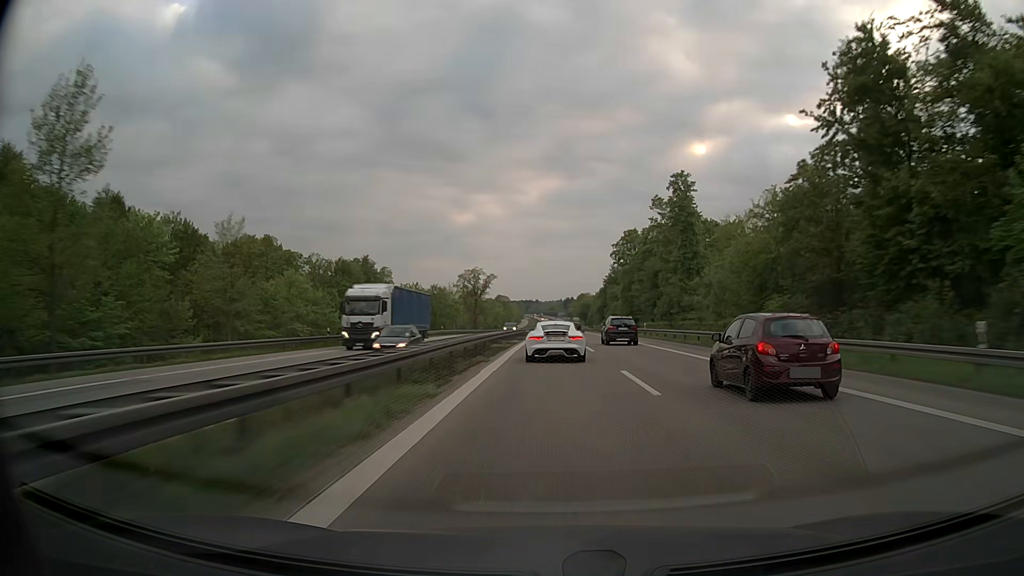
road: motorway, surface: asphalt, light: Day
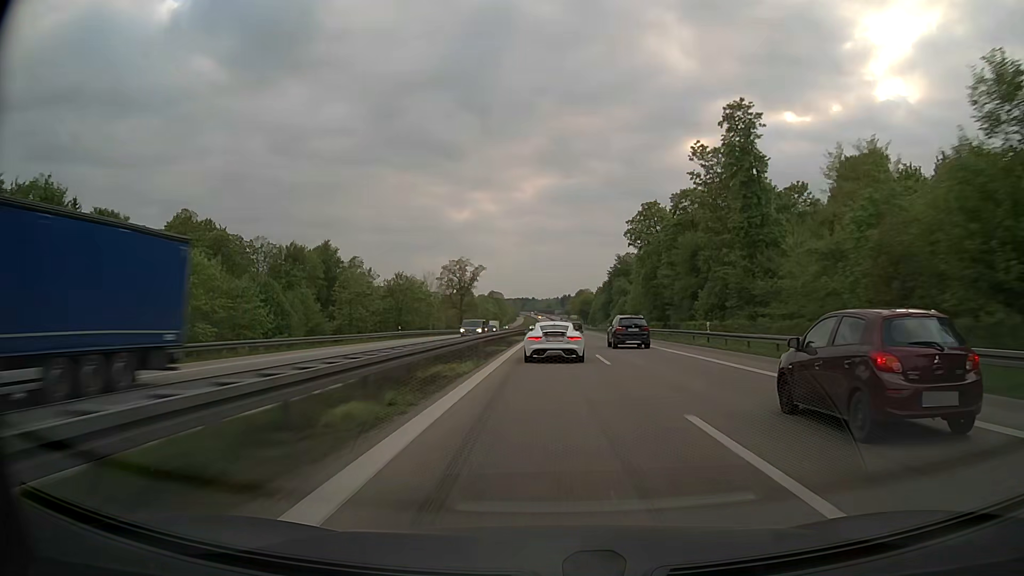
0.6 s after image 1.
(+0.1, +26.5) m; 0°
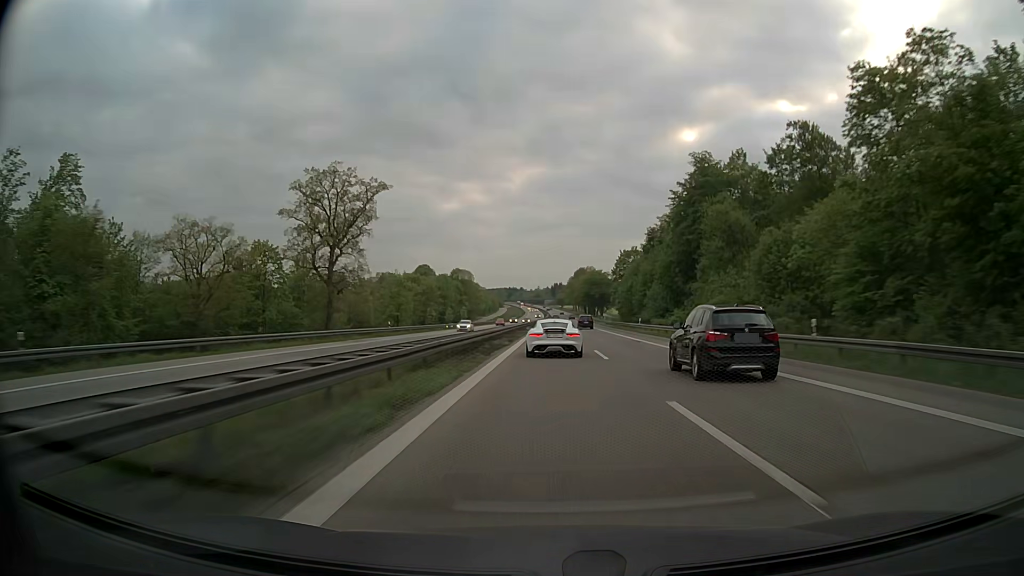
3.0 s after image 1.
(+0.7, +105.7) m; +1°
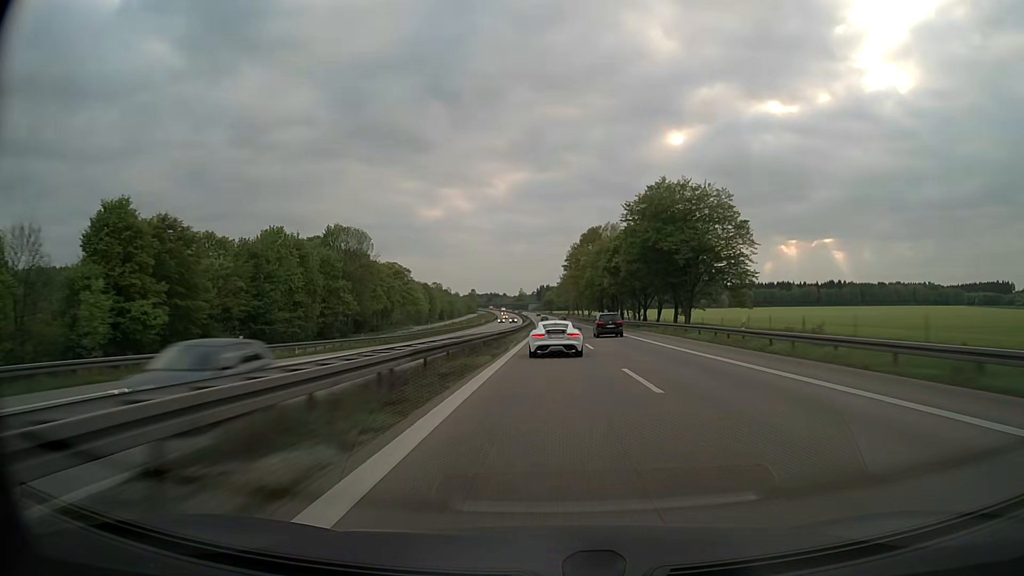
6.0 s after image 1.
(+1.5, +135.6) m; +1°
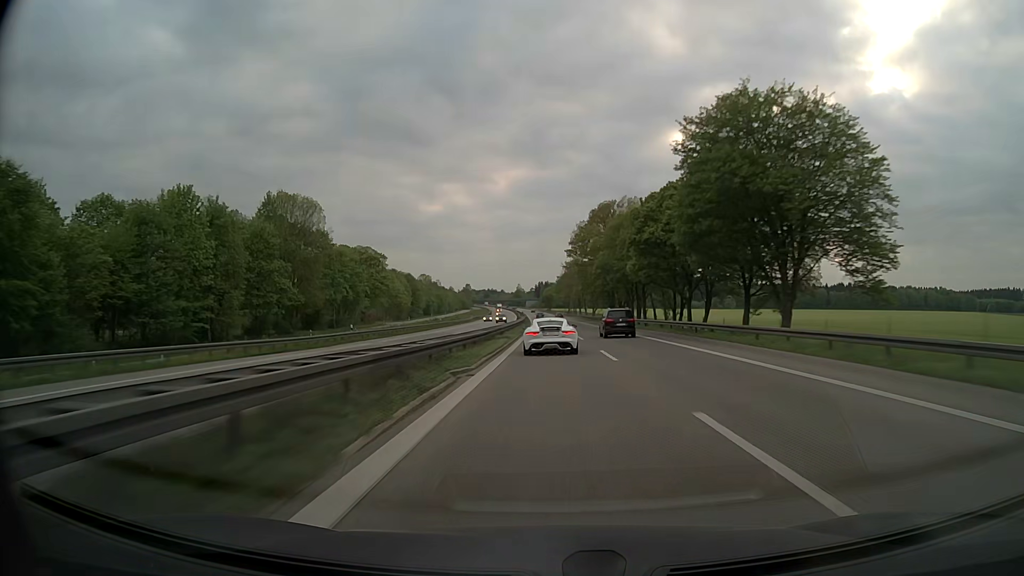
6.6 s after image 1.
(+0.1, +27.5) m; 0°
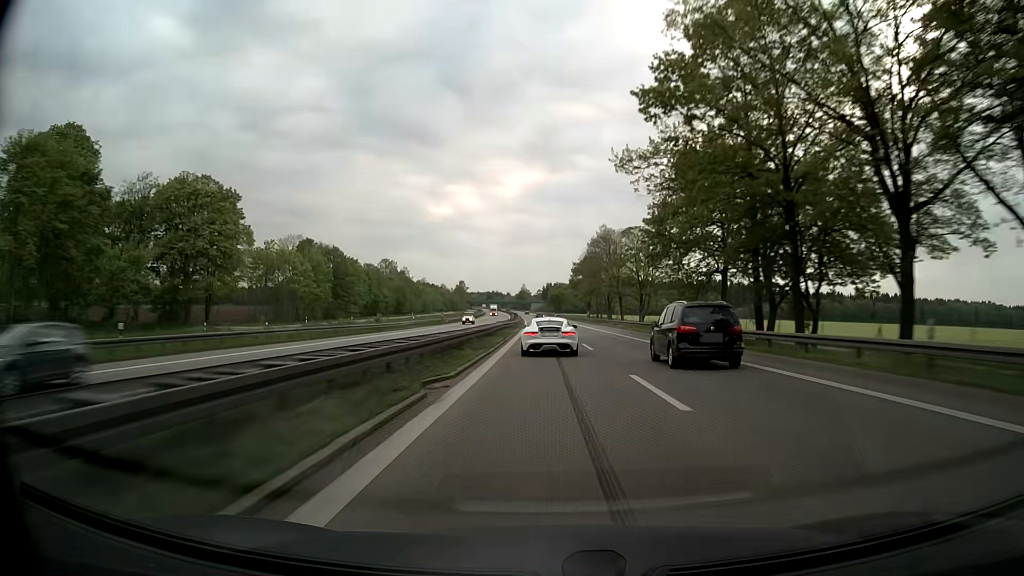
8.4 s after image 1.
(-0.3, +82.1) m; -1°
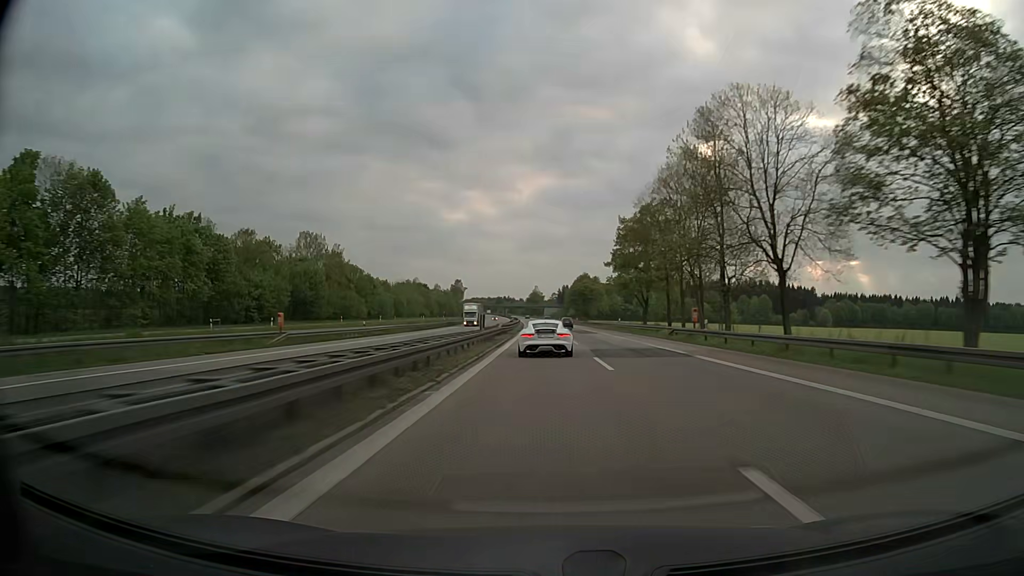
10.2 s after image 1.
(-0.9, +80.6) m; -1°
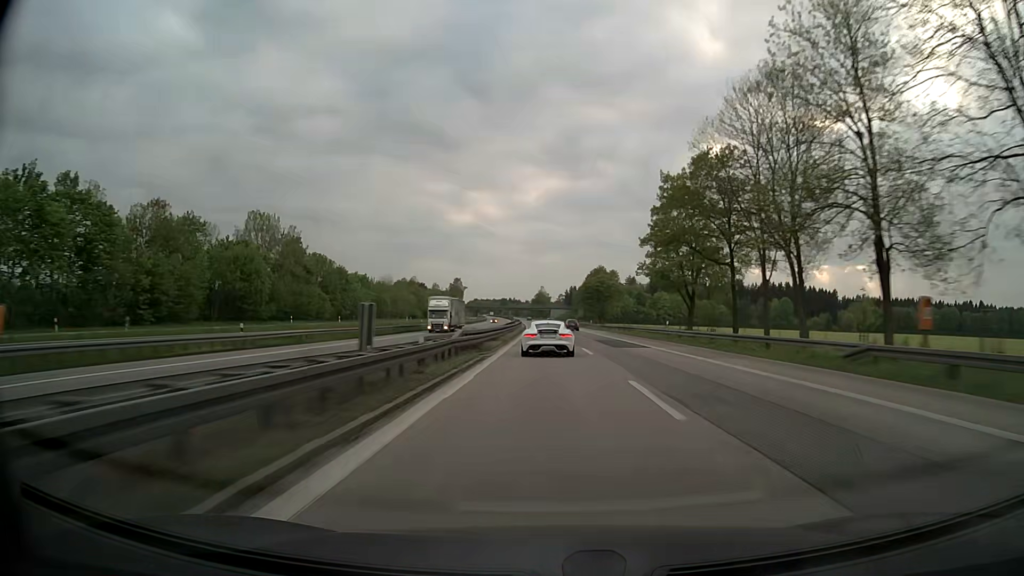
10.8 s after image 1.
(-0.1, +26.7) m; -1°
(0, +10) (0, +20) (0, +30) (0, +40) (0, +50) (0, +60) (-1, +70) (-1, +80) (-1, +90) (-1, +100) m
